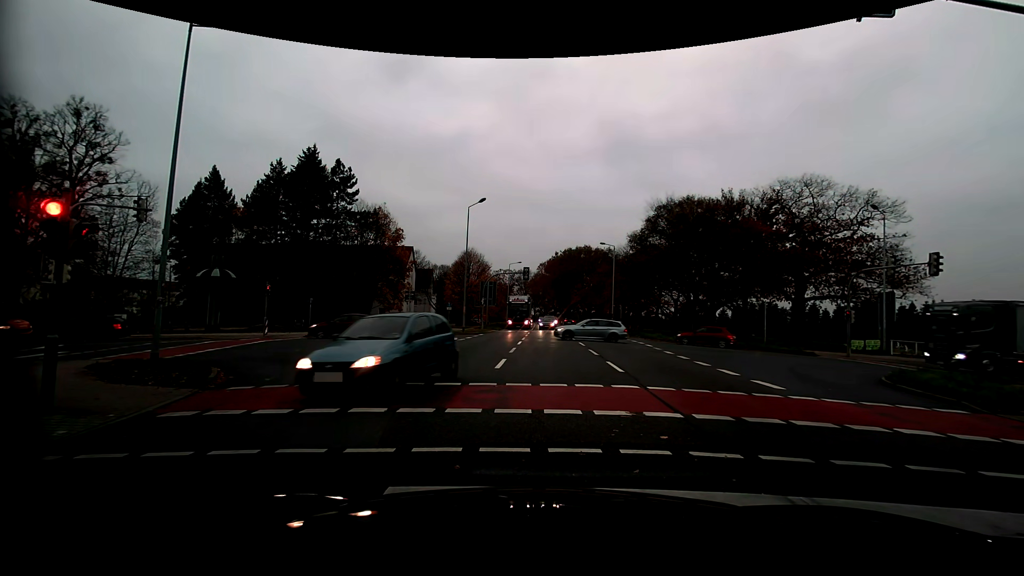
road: primary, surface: asphalt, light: Day
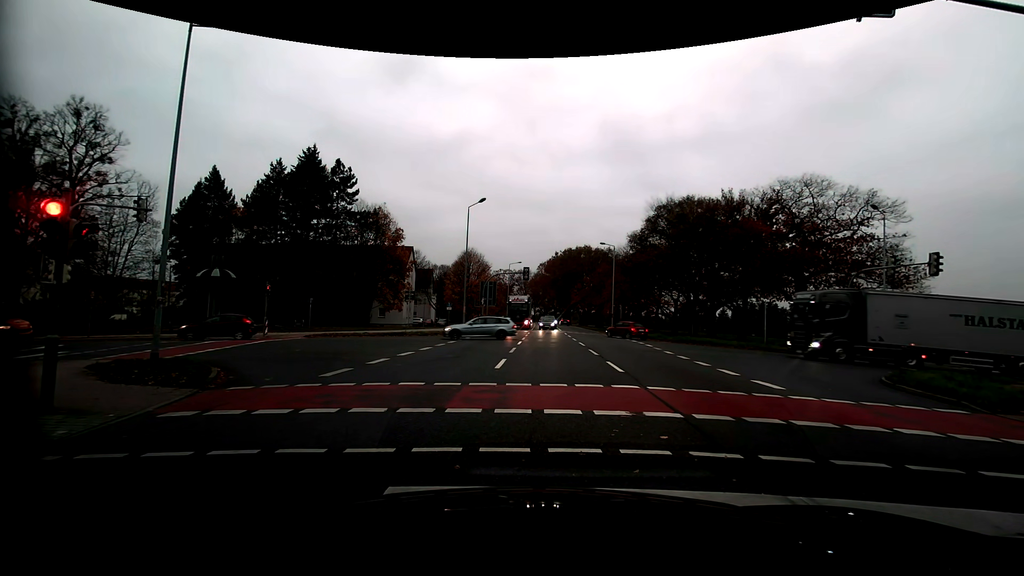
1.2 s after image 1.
(0.0, 0.0) m; 0°
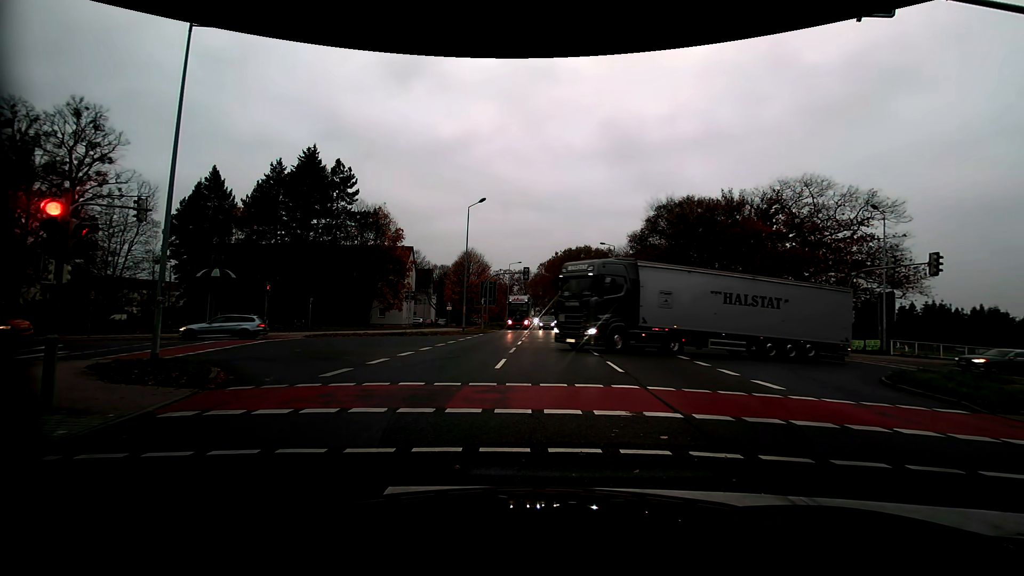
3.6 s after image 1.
(0.0, 0.0) m; 0°
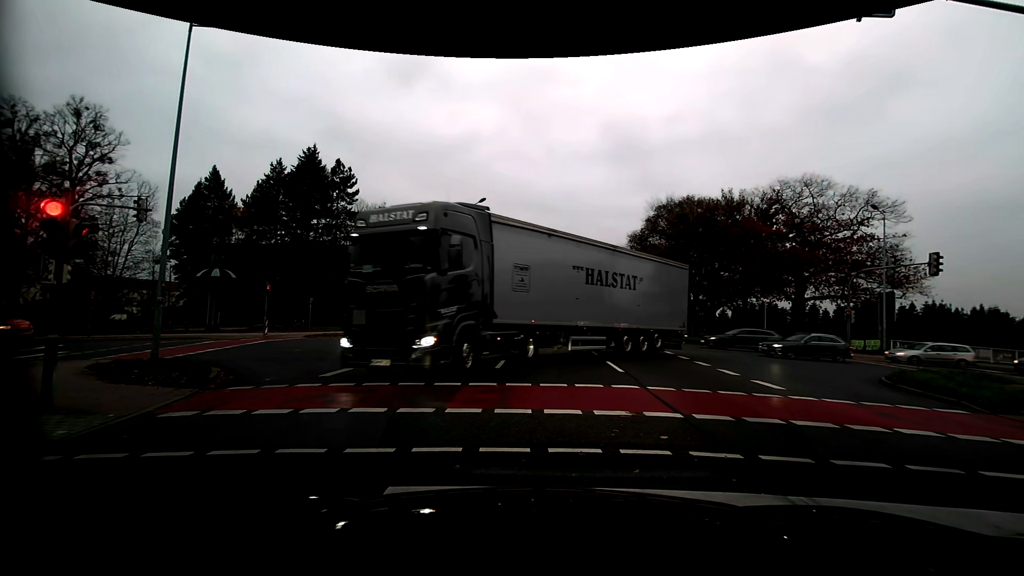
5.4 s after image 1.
(0.0, 0.0) m; 0°
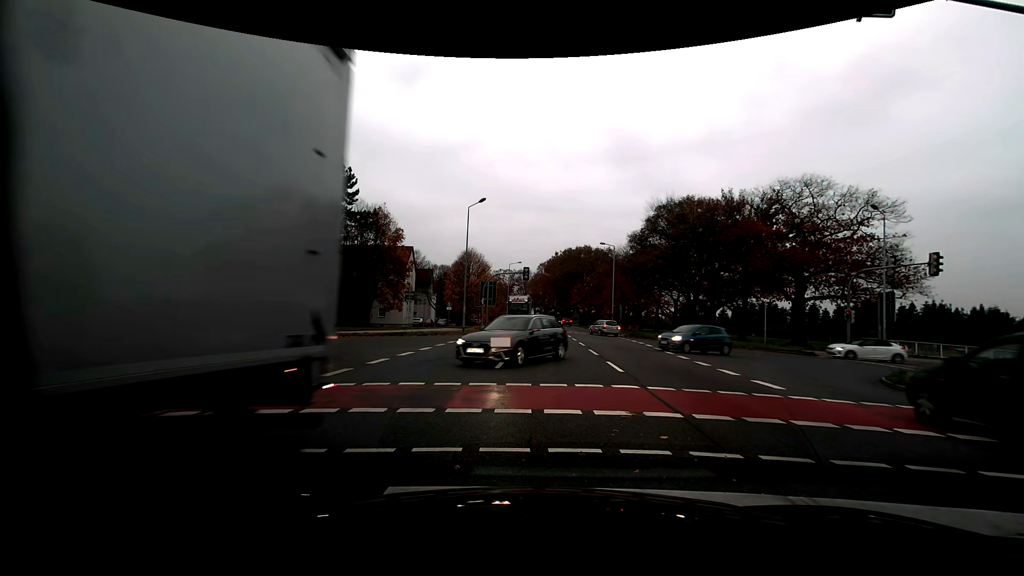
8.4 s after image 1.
(0.0, 0.0) m; 0°
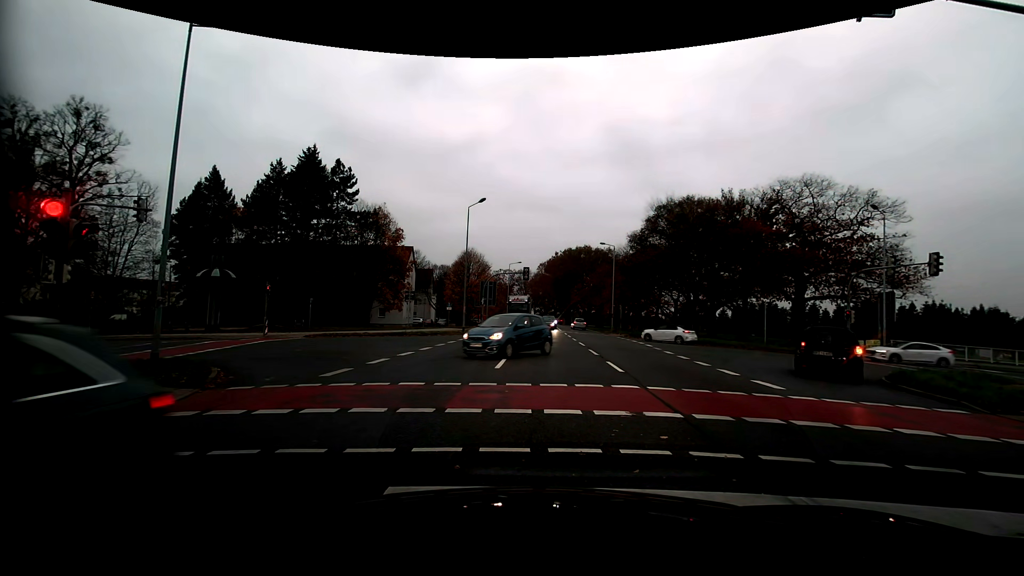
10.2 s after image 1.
(0.0, 0.0) m; 0°
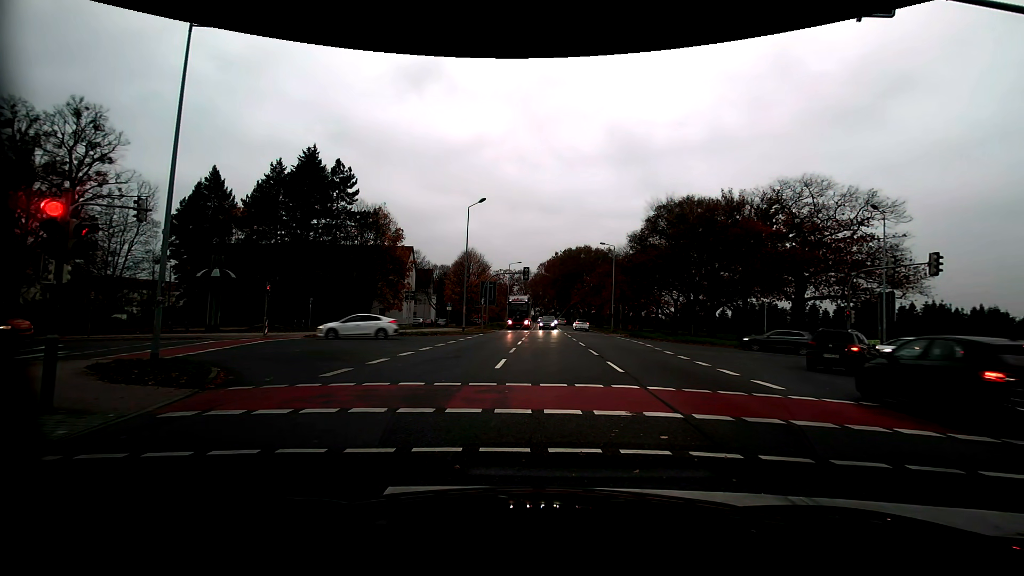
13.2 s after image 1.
(0.0, 0.0) m; 0°
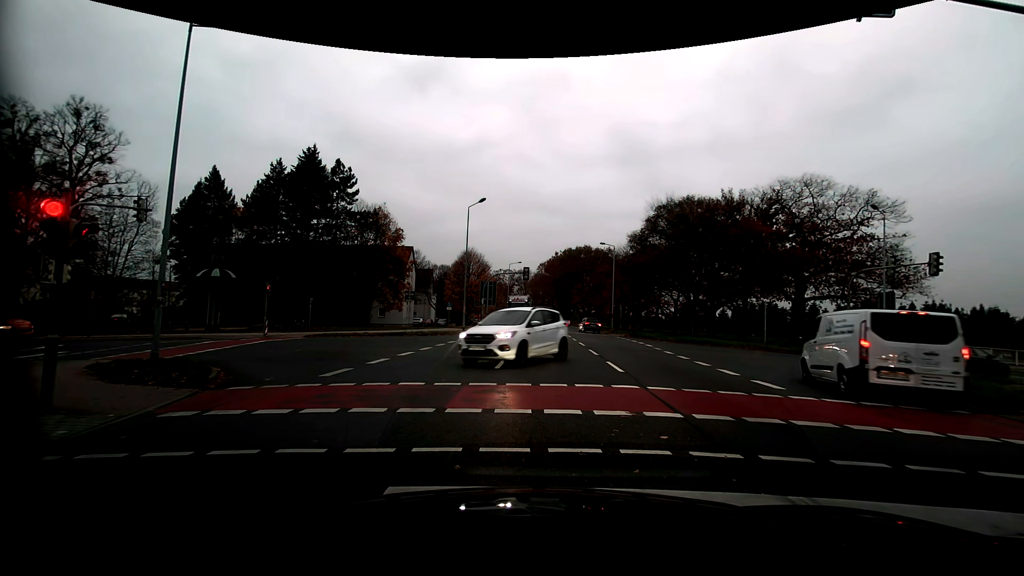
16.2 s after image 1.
(0.0, 0.0) m; 0°
(0, +10) (+1, +20) (-2, +29) (-12, +31) (-22, +29) (-31, +26) (-41, +23) (-50, +19) (-59, +15) (-69, +12) m
